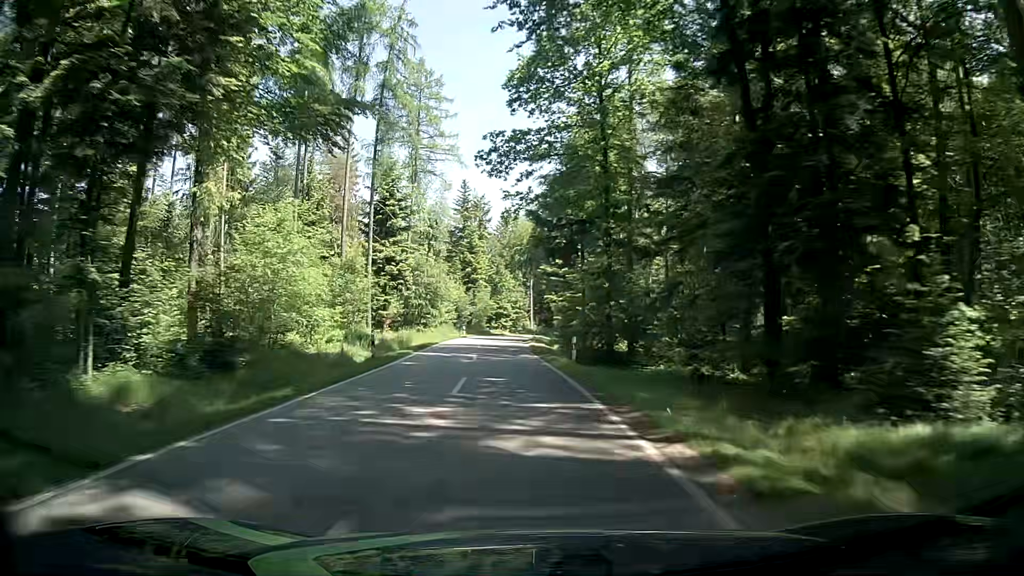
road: tertiary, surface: asphalt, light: Day
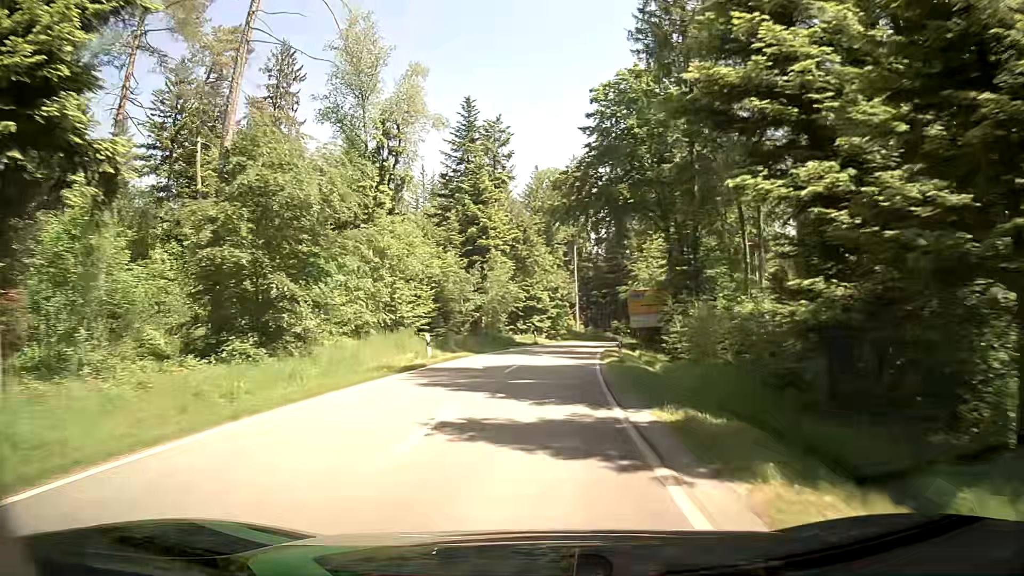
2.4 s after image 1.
(-1.5, +41.5) m; -3°
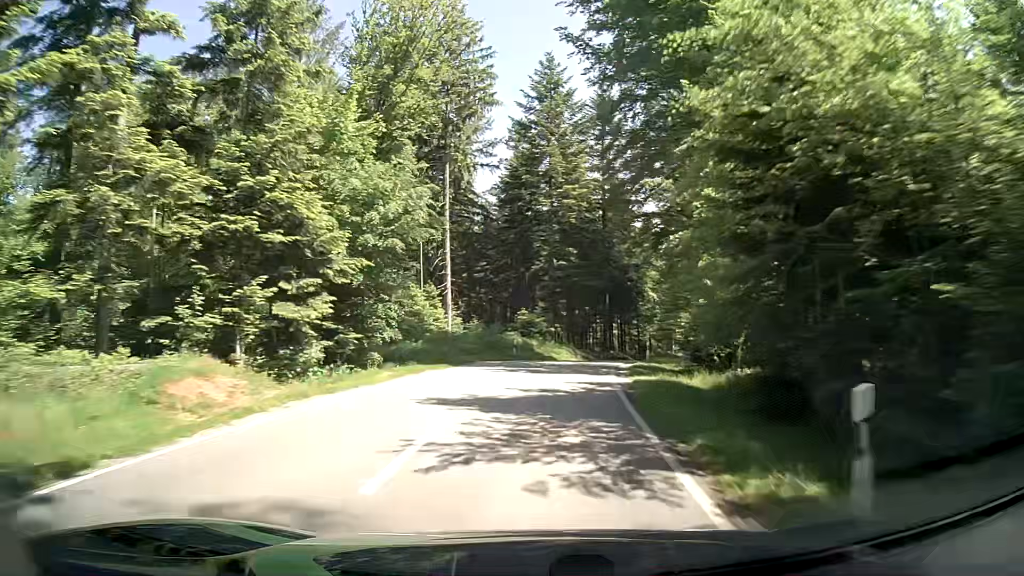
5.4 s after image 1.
(+3.6, +49.5) m; +9°
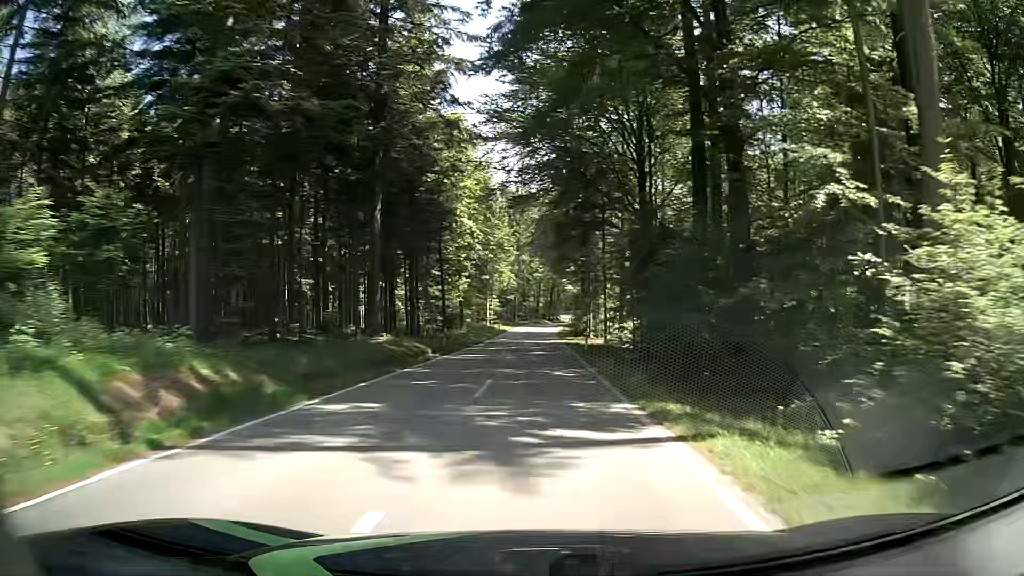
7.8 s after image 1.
(+5.0, +39.9) m; +17°
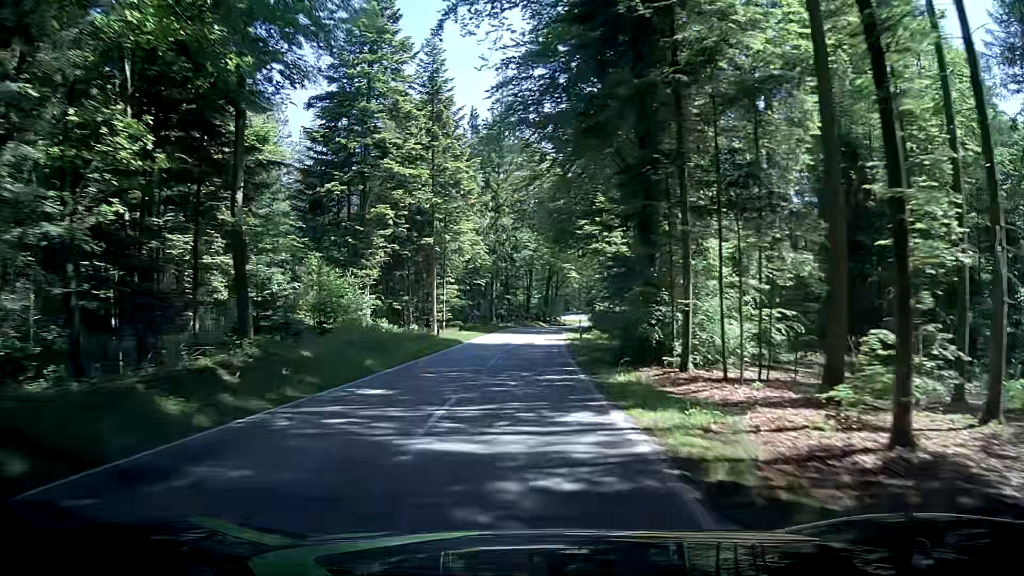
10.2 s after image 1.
(+1.4, +40.3) m; +2°
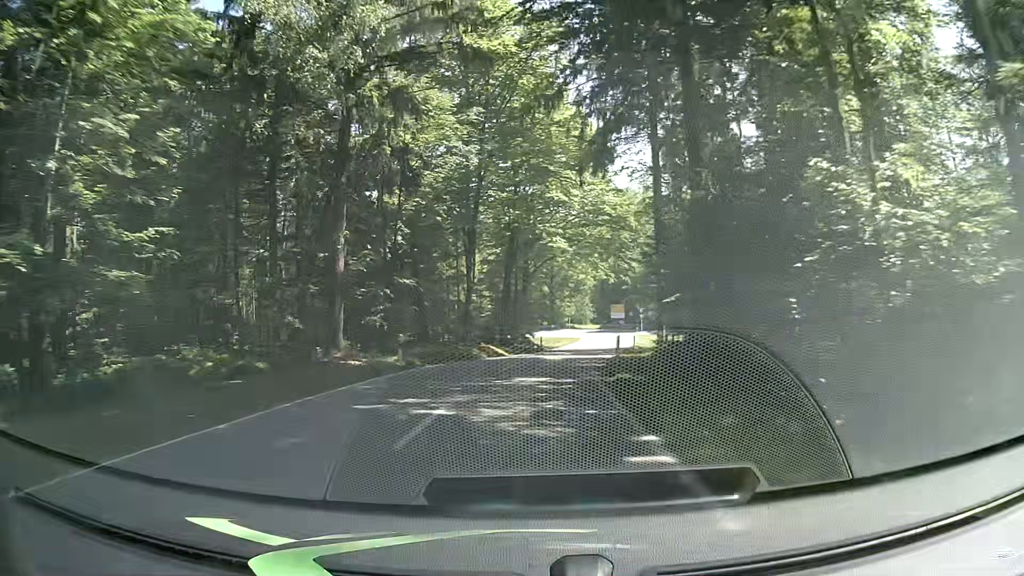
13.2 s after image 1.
(+0.4, +49.1) m; +3°
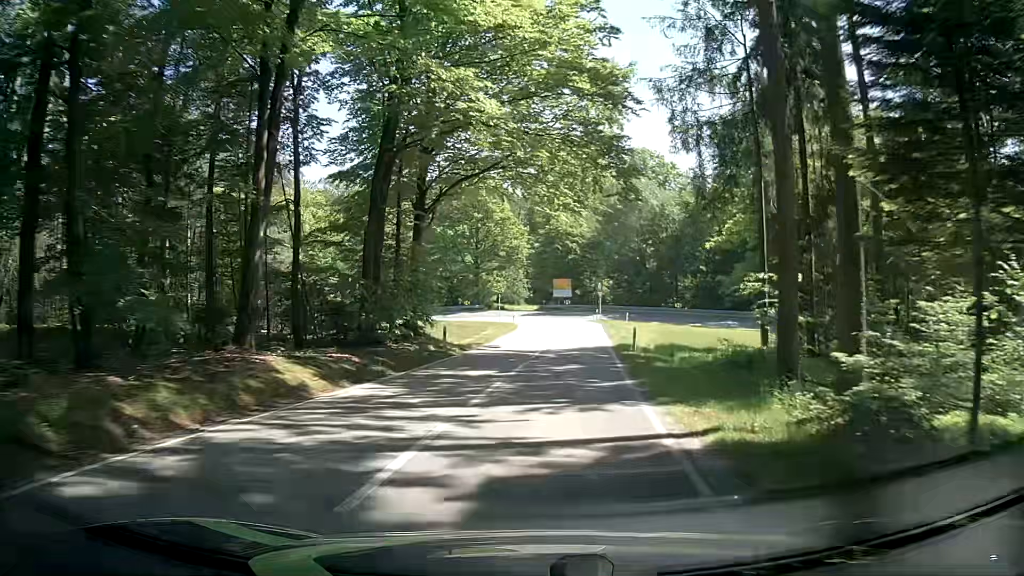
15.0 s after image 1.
(+0.8, +26.0) m; +5°
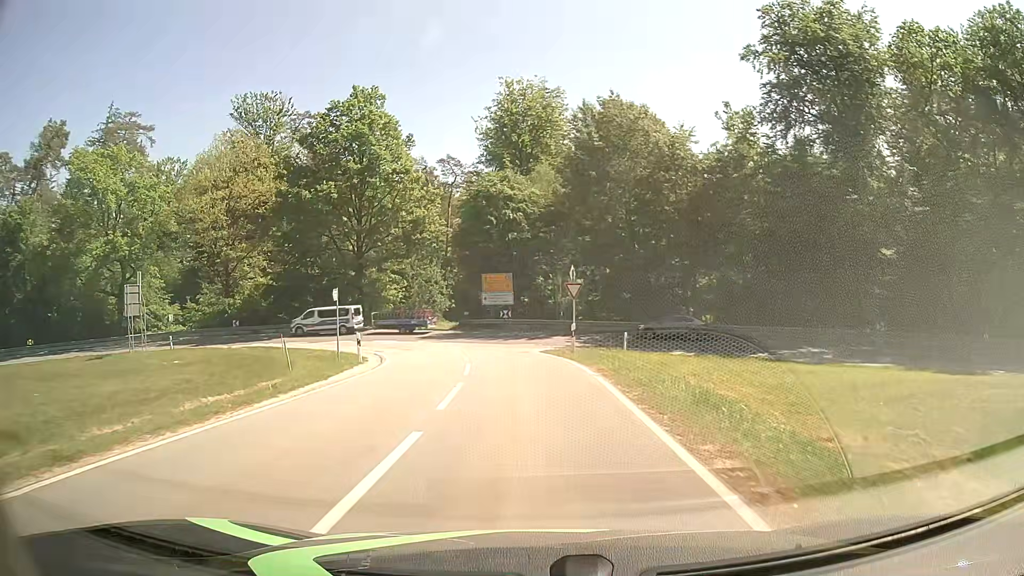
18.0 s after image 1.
(+2.9, +36.3) m; +6°
